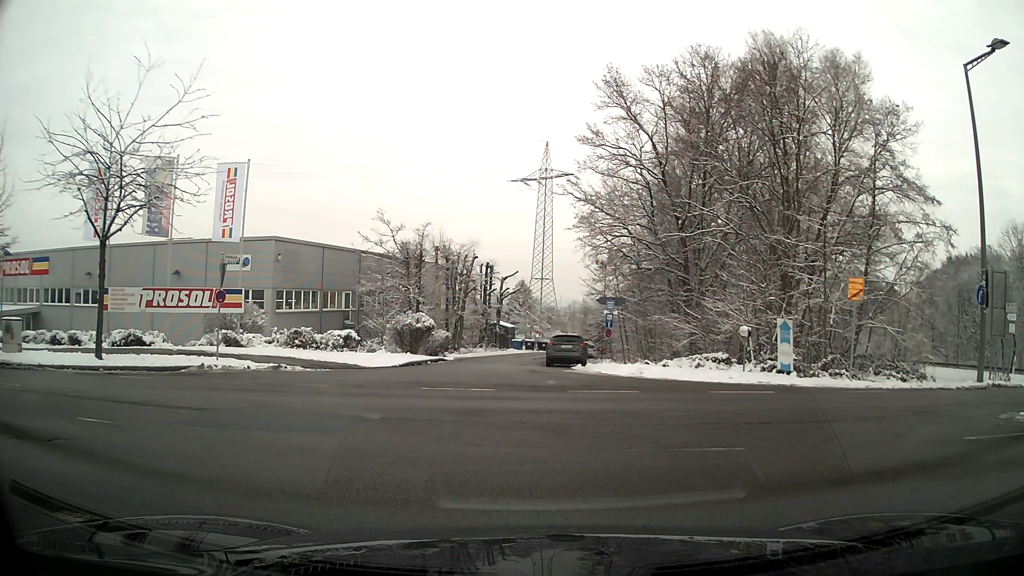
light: Day
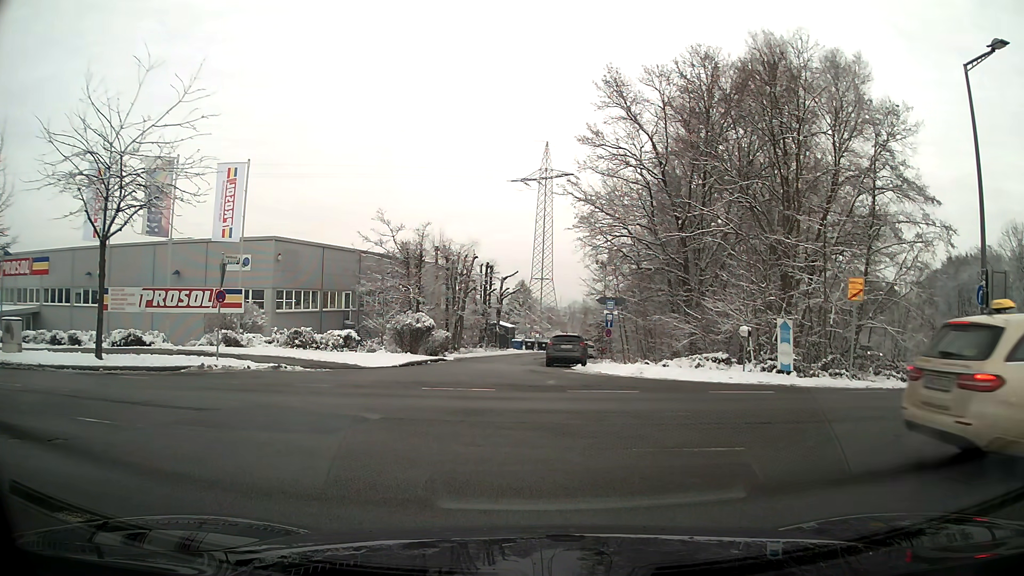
(0.0, 0.0) m; 0°
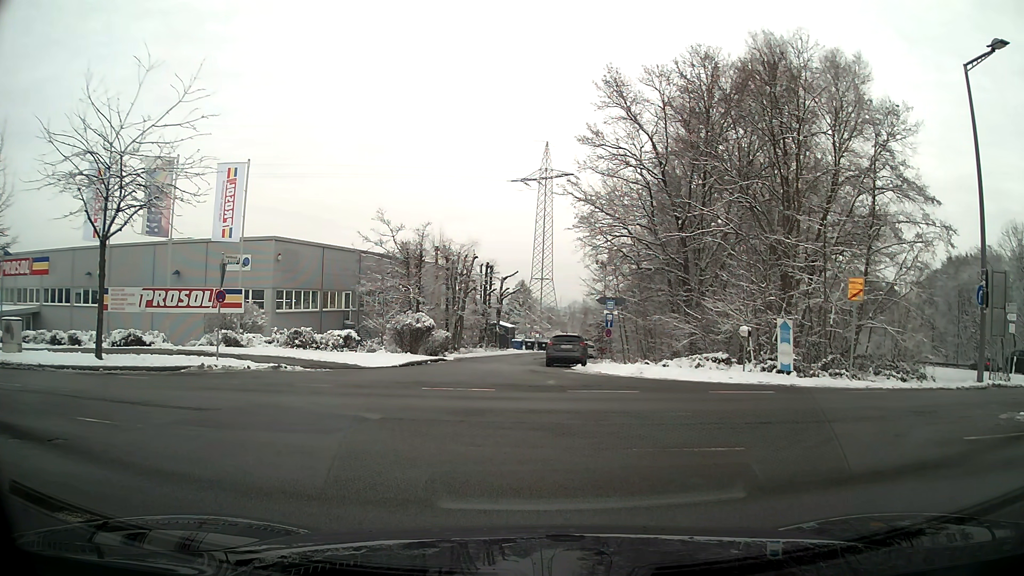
(0.0, 0.0) m; 0°
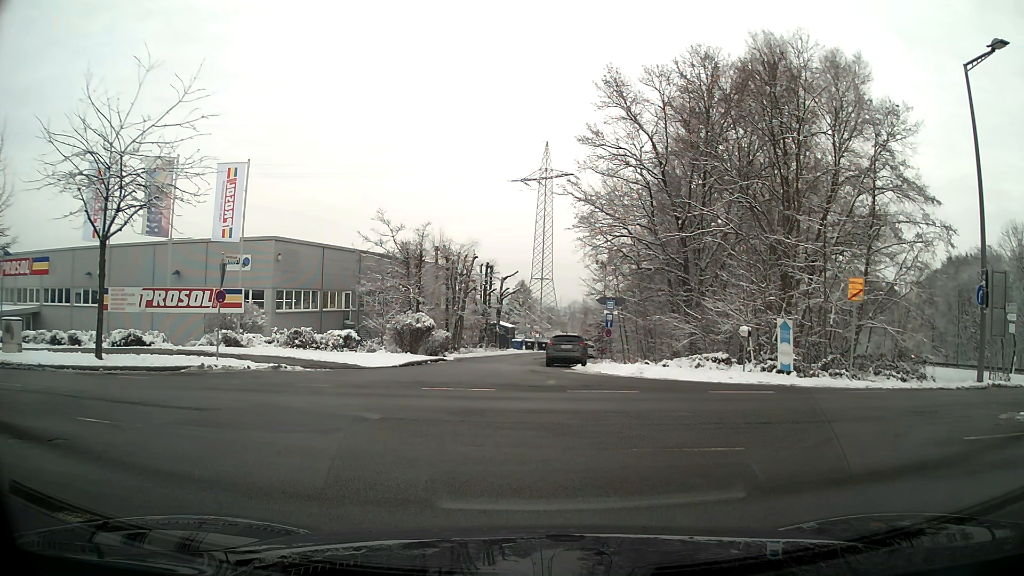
(0.0, 0.0) m; 0°
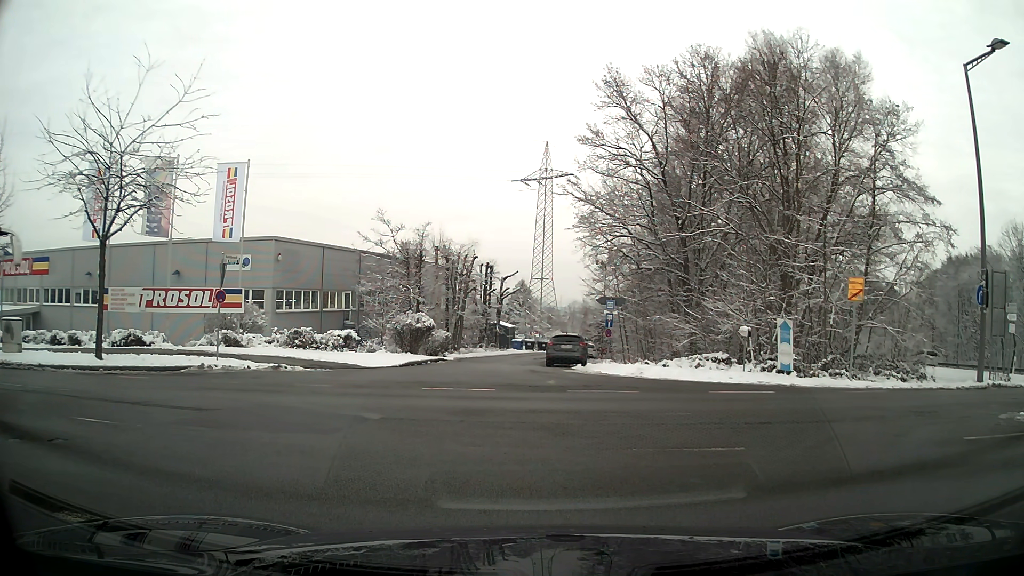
(0.0, 0.0) m; 0°
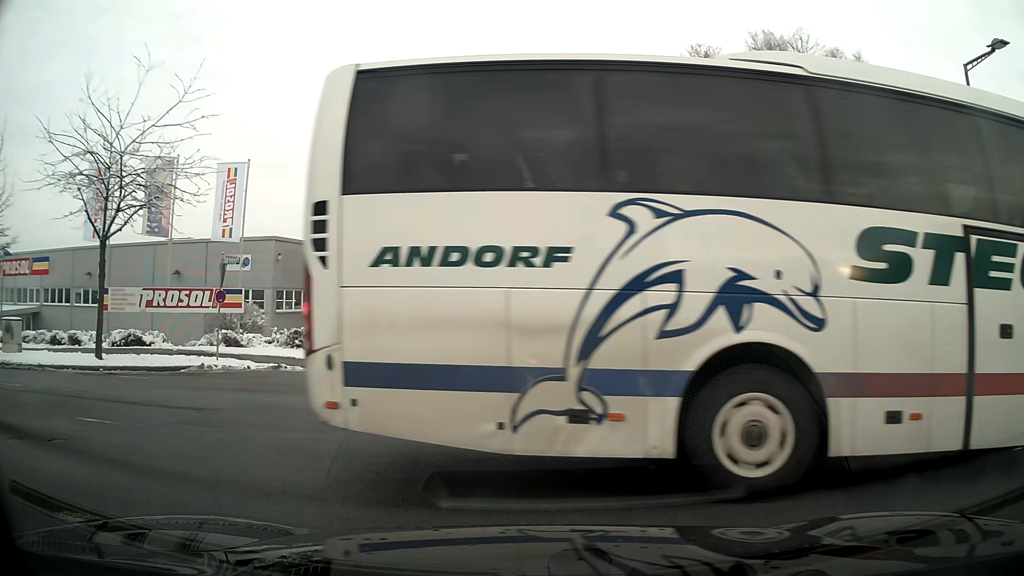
(0.0, 0.0) m; 0°
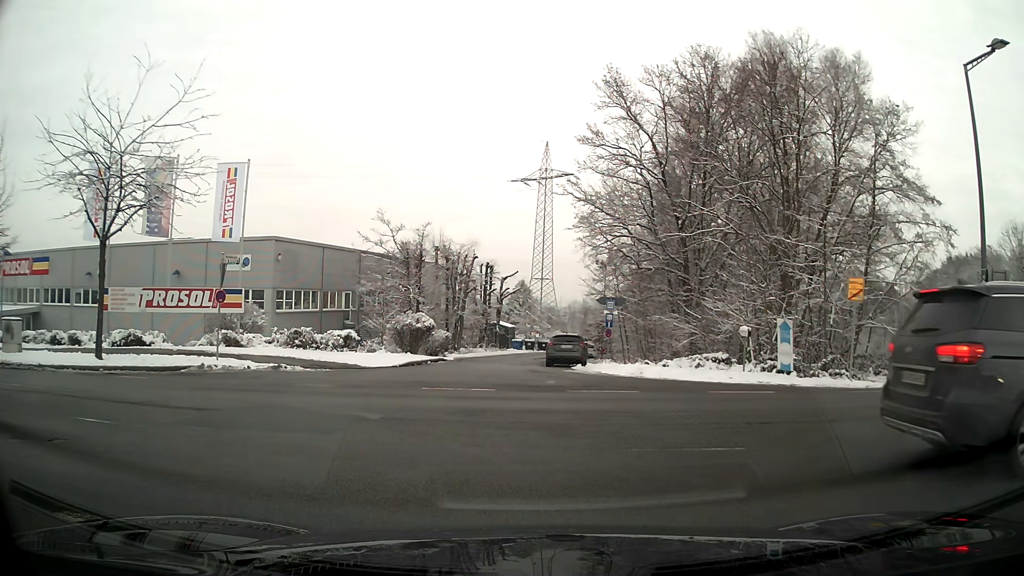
(0.0, 0.0) m; 0°
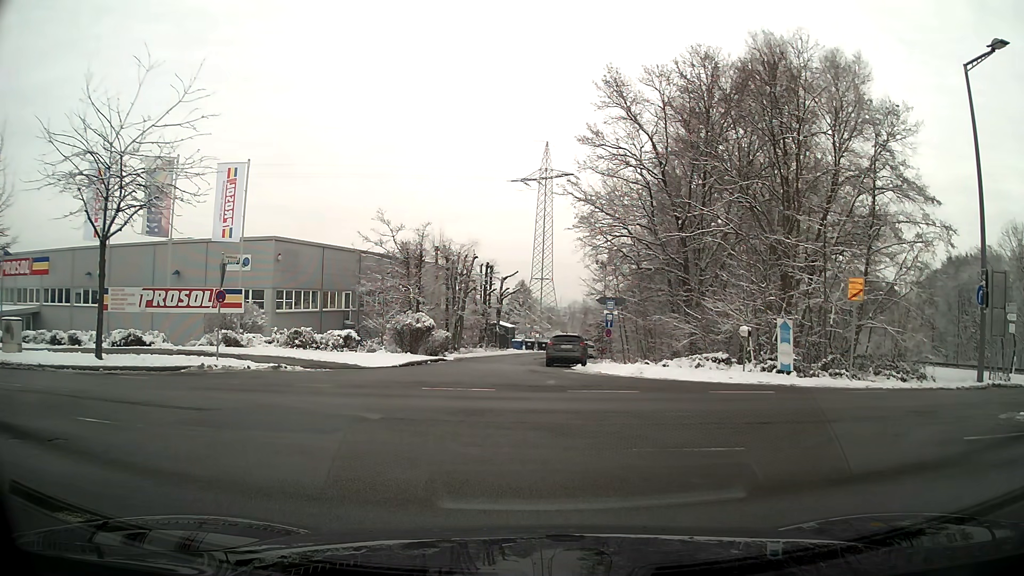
(0.0, 0.0) m; 0°
